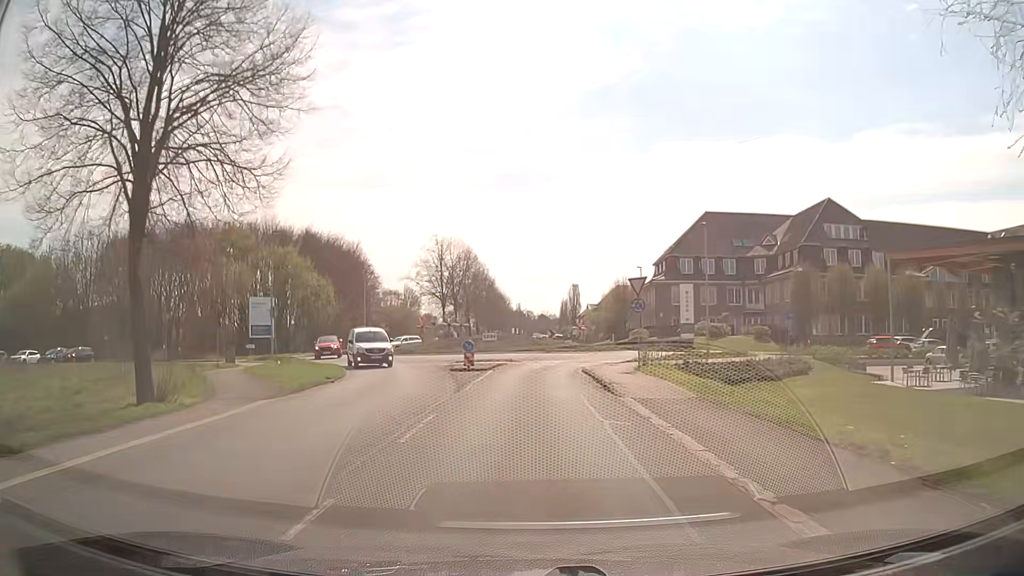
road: tertiary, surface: asphalt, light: Day
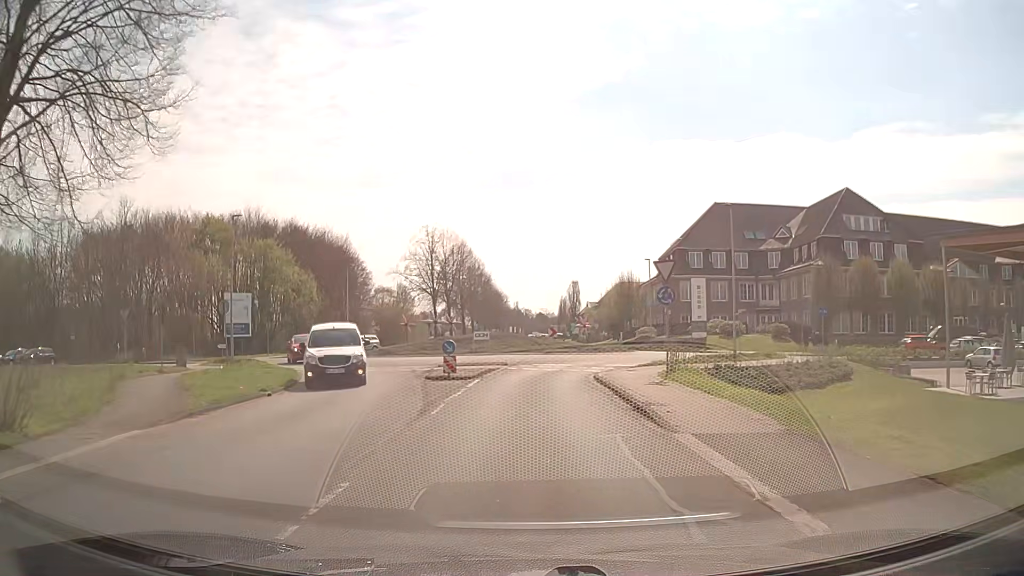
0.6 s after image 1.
(0.0, +5.5) m; 0°
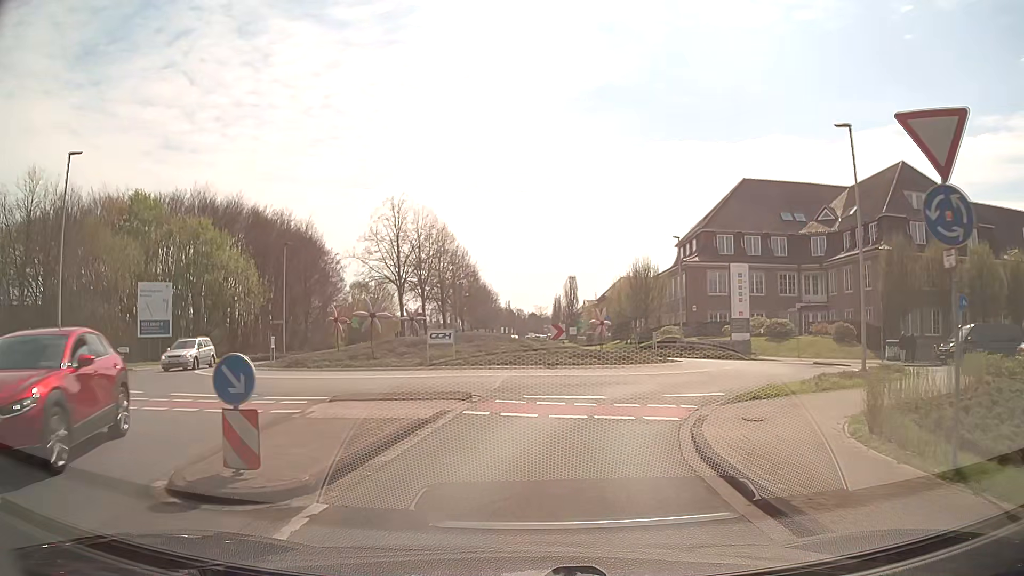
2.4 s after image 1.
(+0.1, +14.0) m; +1°
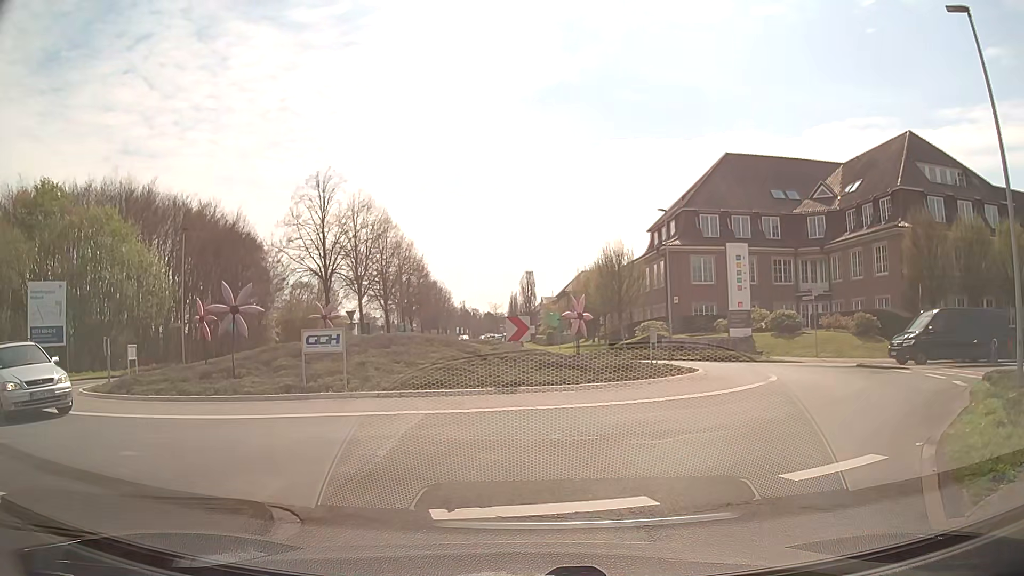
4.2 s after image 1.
(+0.2, +8.5) m; +4°
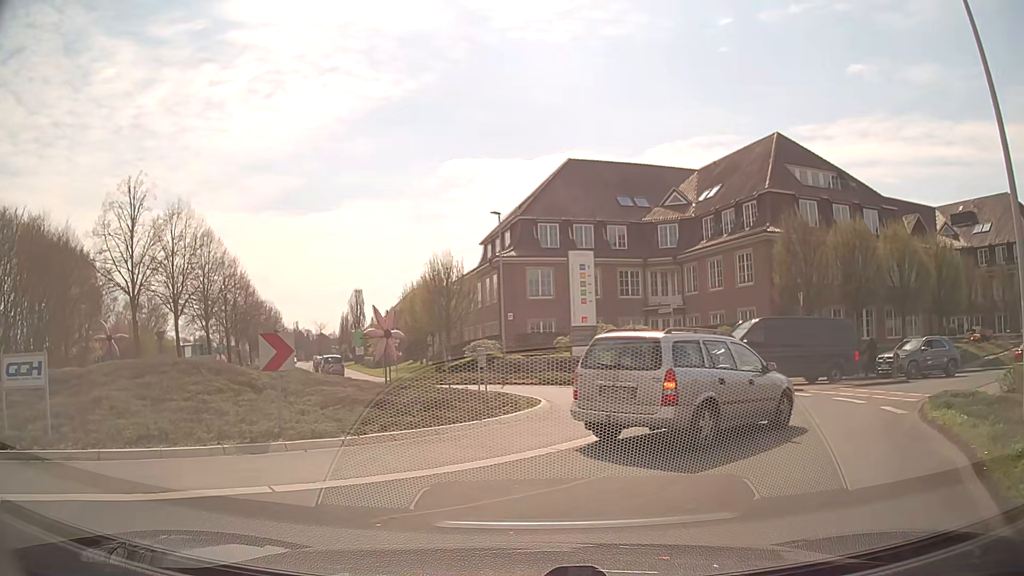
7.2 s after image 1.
(+0.4, +4.6) m; +12°
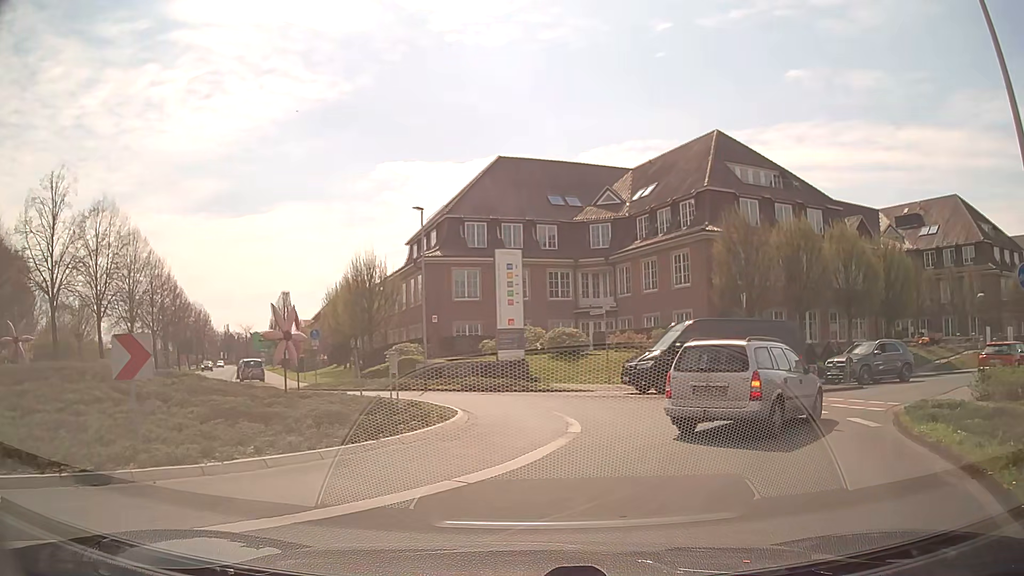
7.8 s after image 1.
(+0.2, +2.0) m; +8°
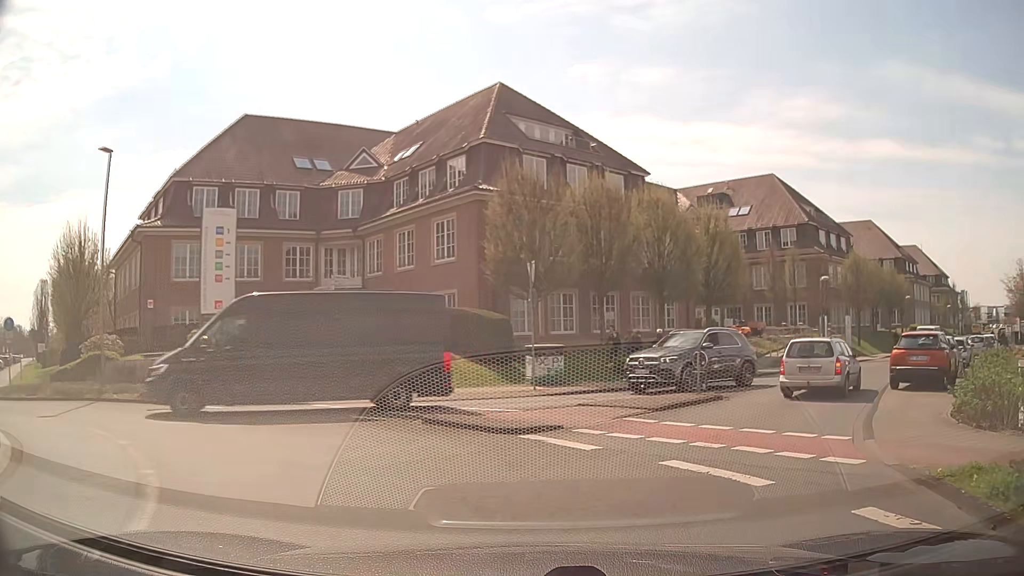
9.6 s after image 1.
(+1.4, +8.6) m; +19°
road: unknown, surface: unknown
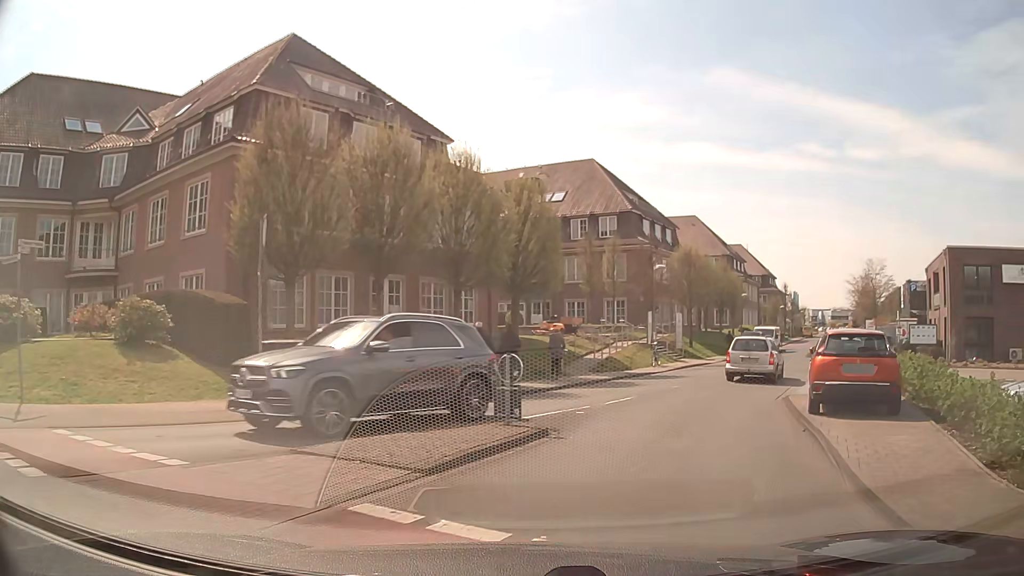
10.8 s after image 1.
(+1.0, +6.6) m; +18°
